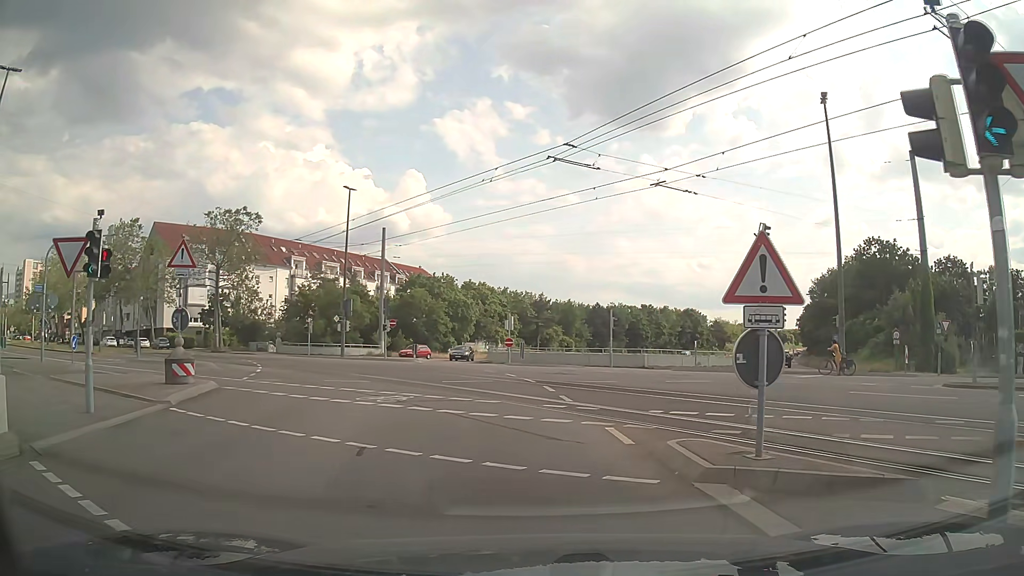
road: tertiary_link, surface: asphalt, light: Day
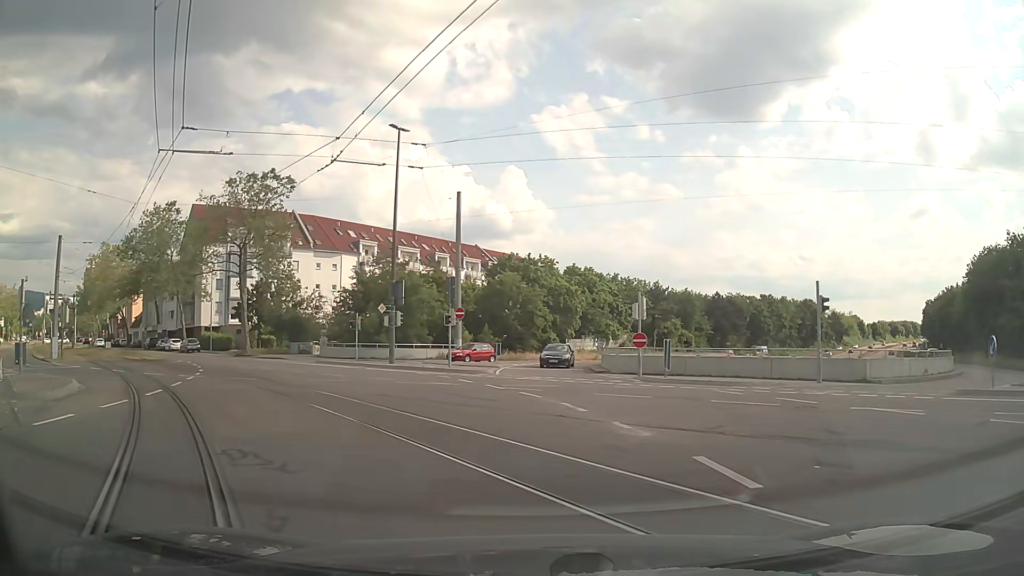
(-1.2, +17.8) m; -9°
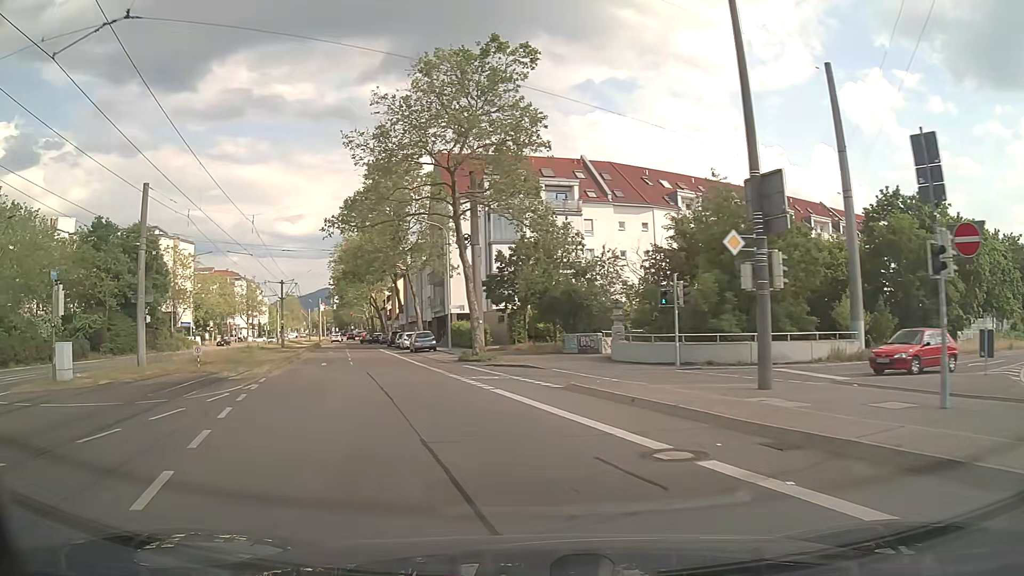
(-4.9, +24.6) m; -26°
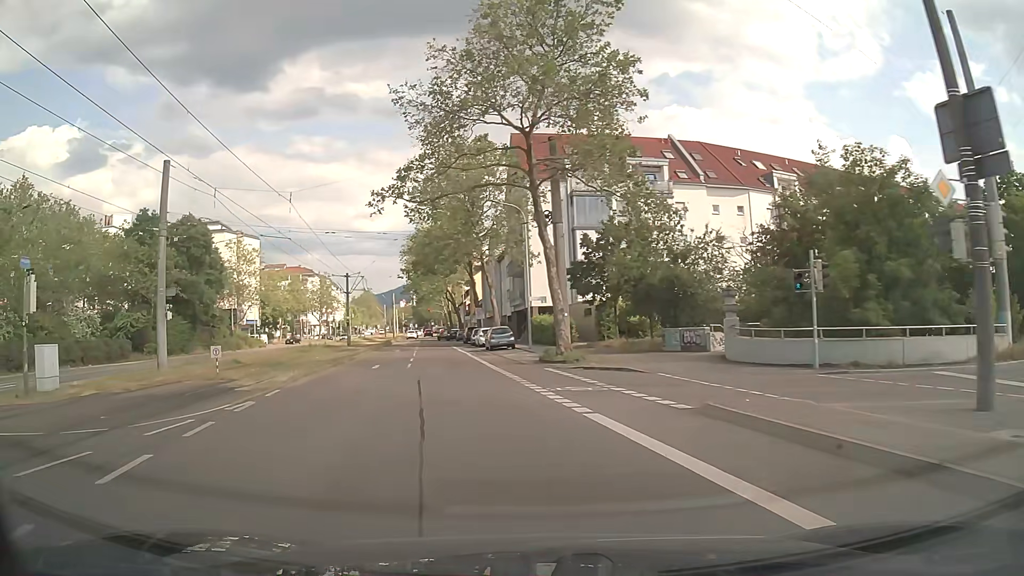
(-0.3, +5.6) m; -7°
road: tertiary
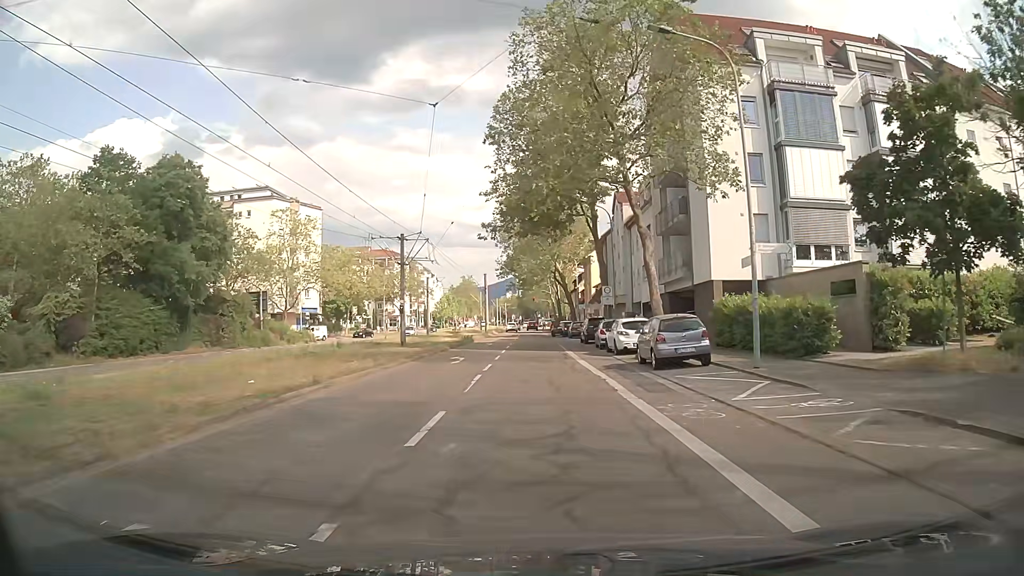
(-3.1, +23.9) m; -10°
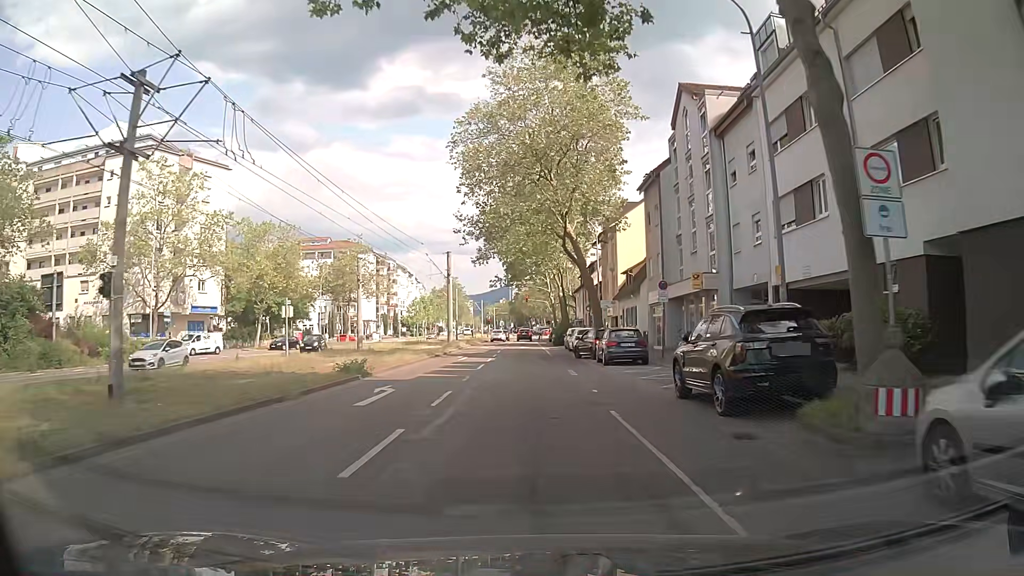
(+0.1, +31.5) m; 0°
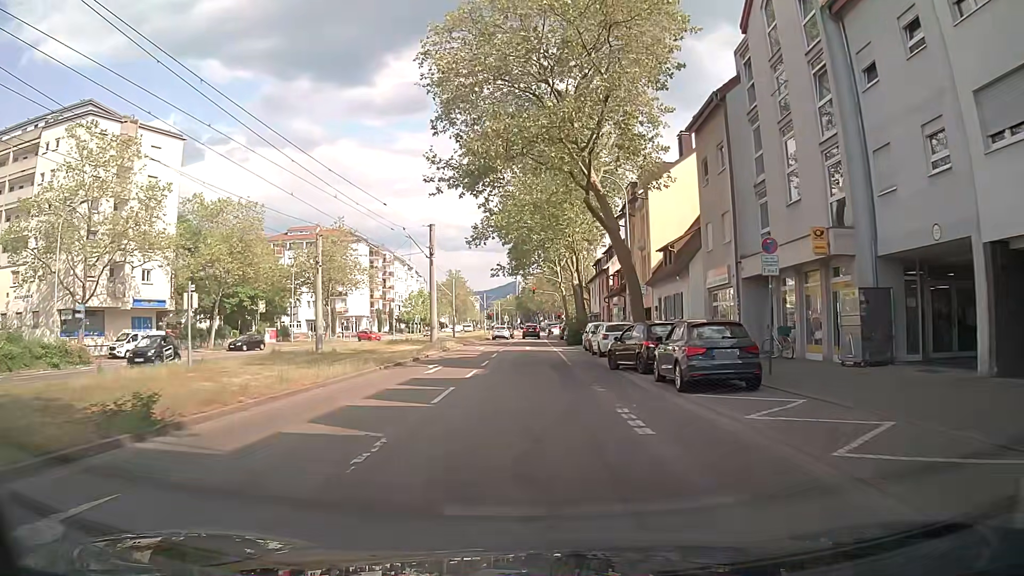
(-0.1, +12.1) m; 0°
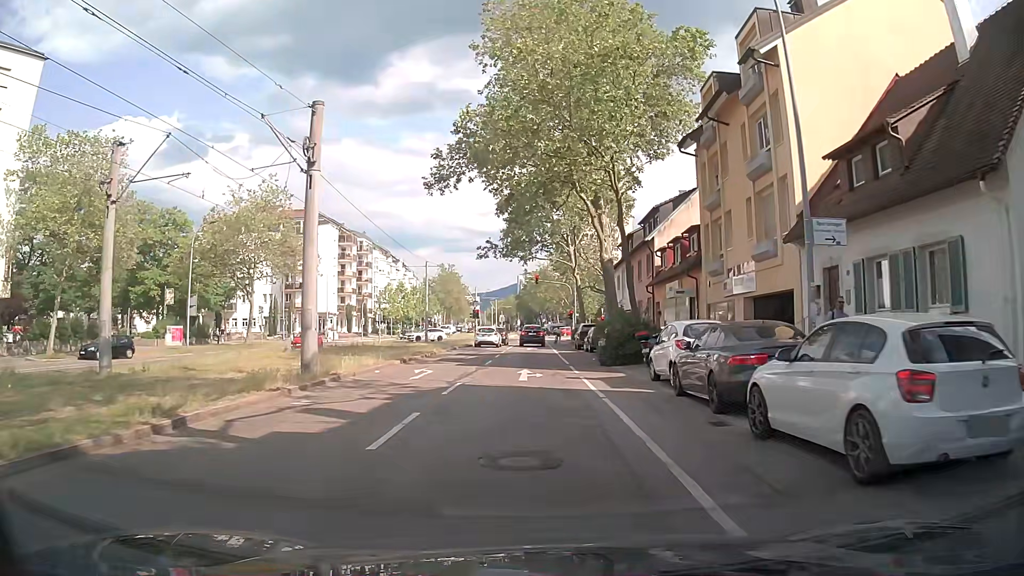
(0.0, +22.7) m; -1°
